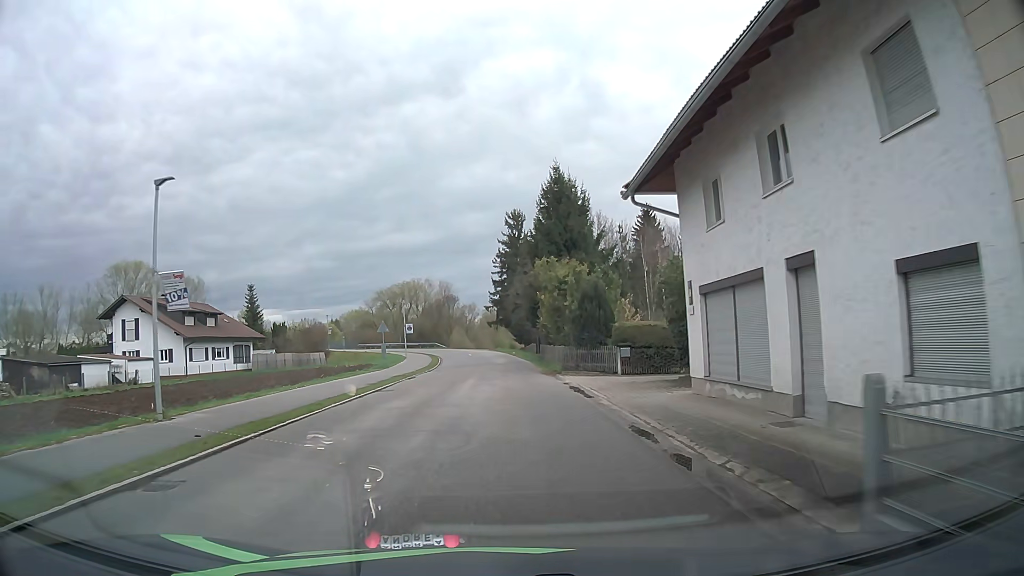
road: unclassified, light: Day
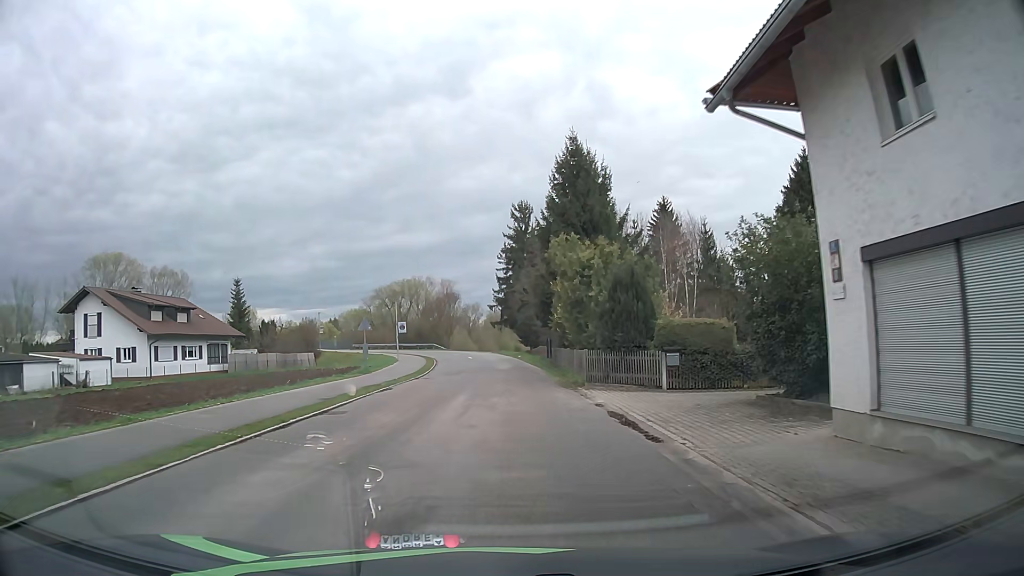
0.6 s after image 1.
(-0.1, +7.1) m; 0°
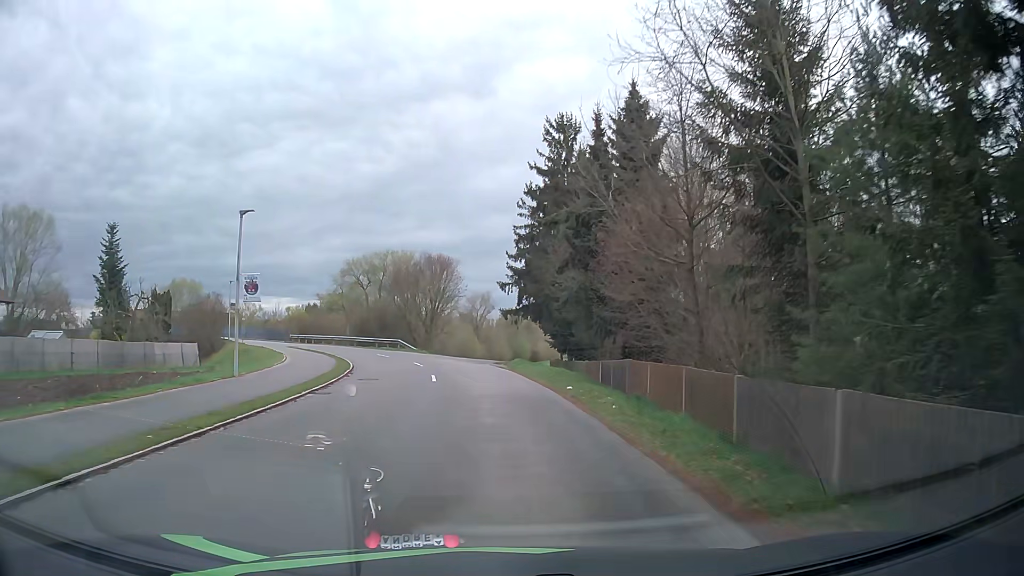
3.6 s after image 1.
(-0.3, +35.9) m; -1°
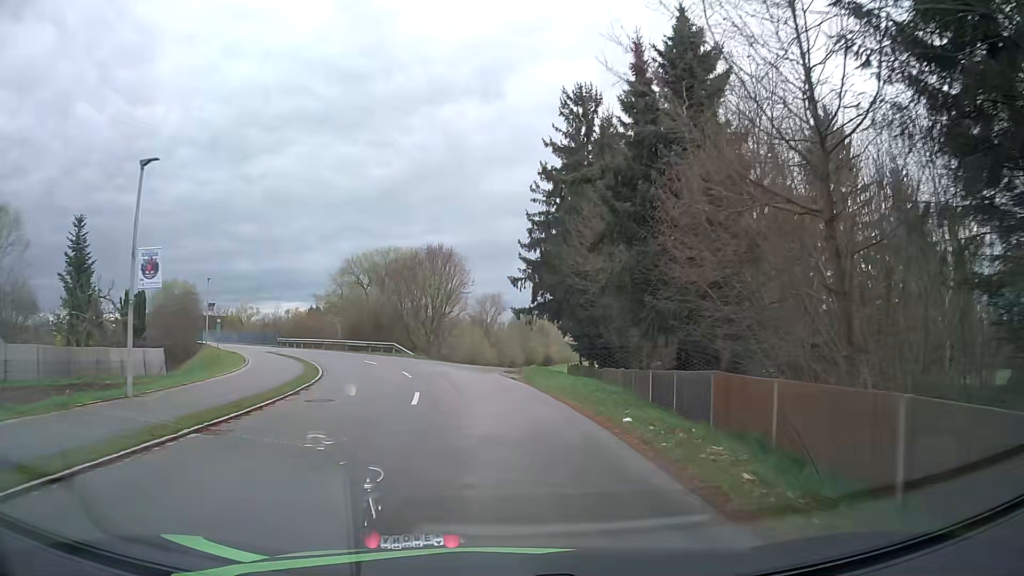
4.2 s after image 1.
(0.0, +7.0) m; 0°
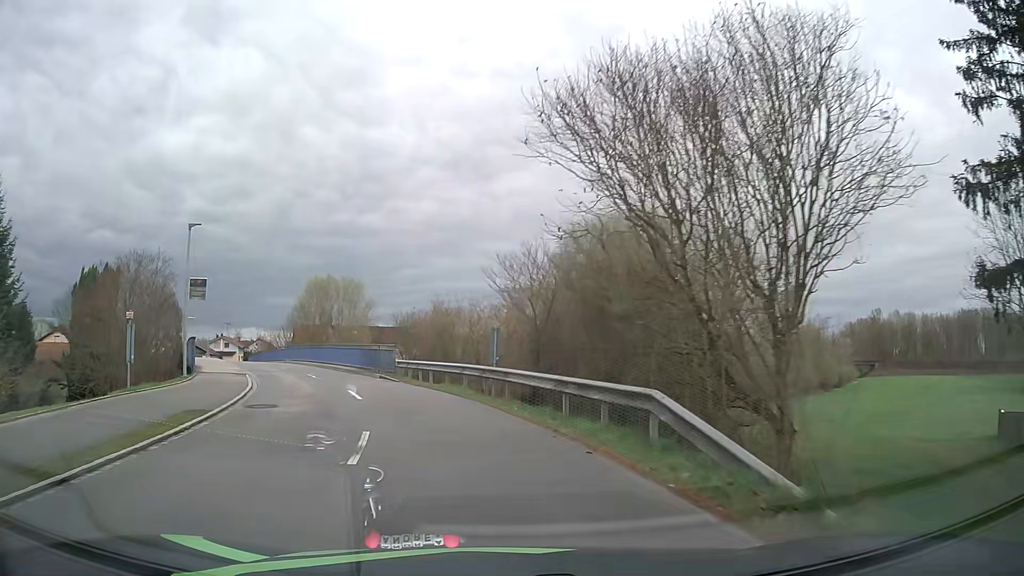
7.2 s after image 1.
(-5.2, +33.2) m; -22°
(-1, +10) (-3, +20) (-7, +29) (-12, +38) (-16, +47) (-21, +55) (-26, +64) (-30, +73) (-35, +82) (-39, +91) m
